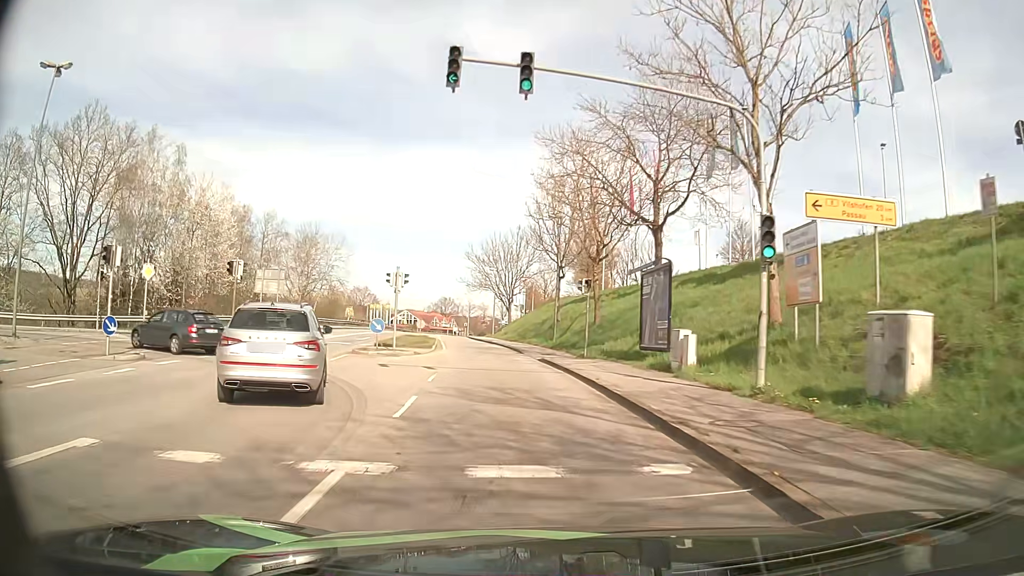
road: tertiary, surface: asphalt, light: Day
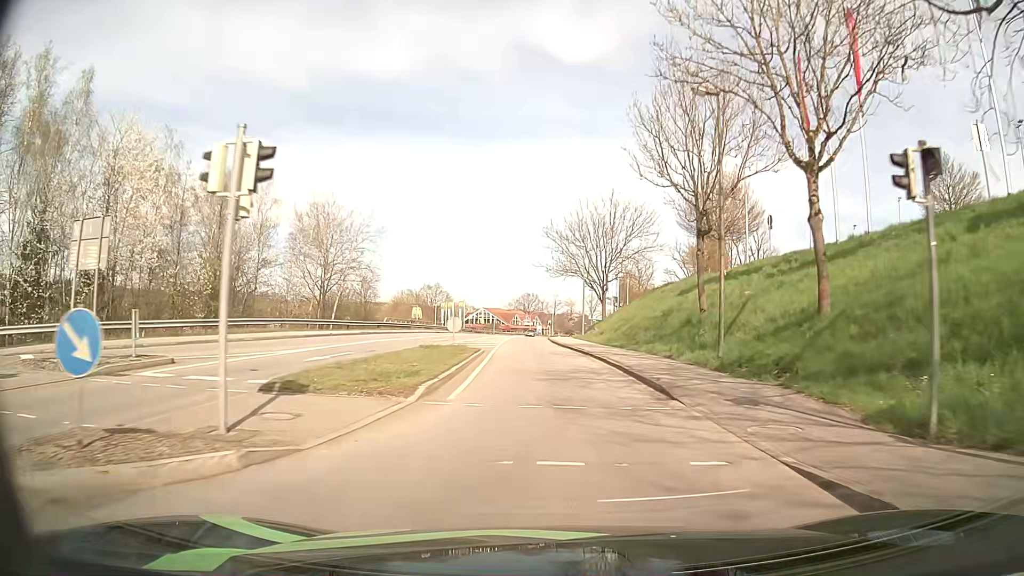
(-1.9, +21.5) m; -8°
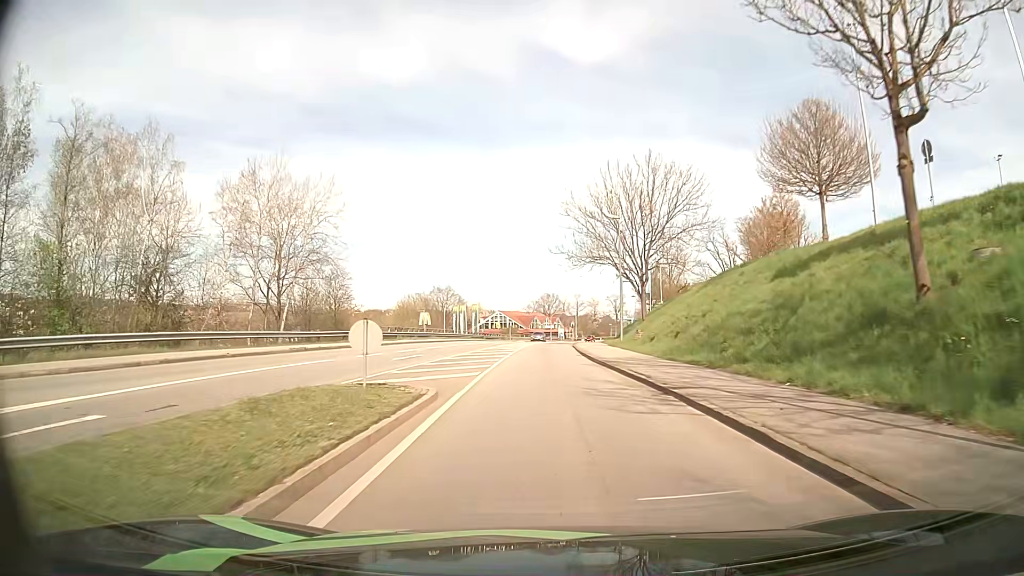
(-0.2, +15.3) m; -2°
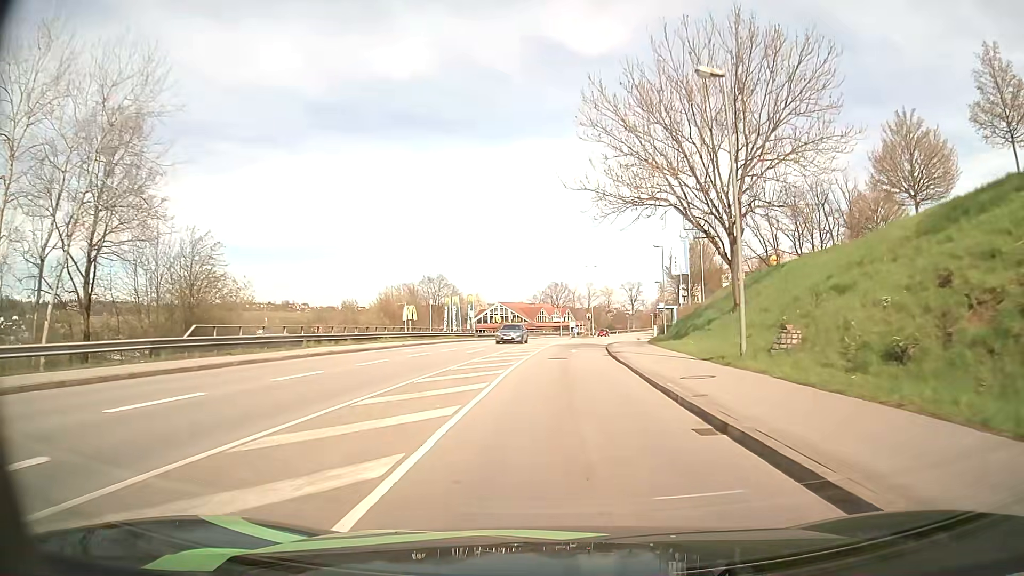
(-0.4, +23.2) m; -1°
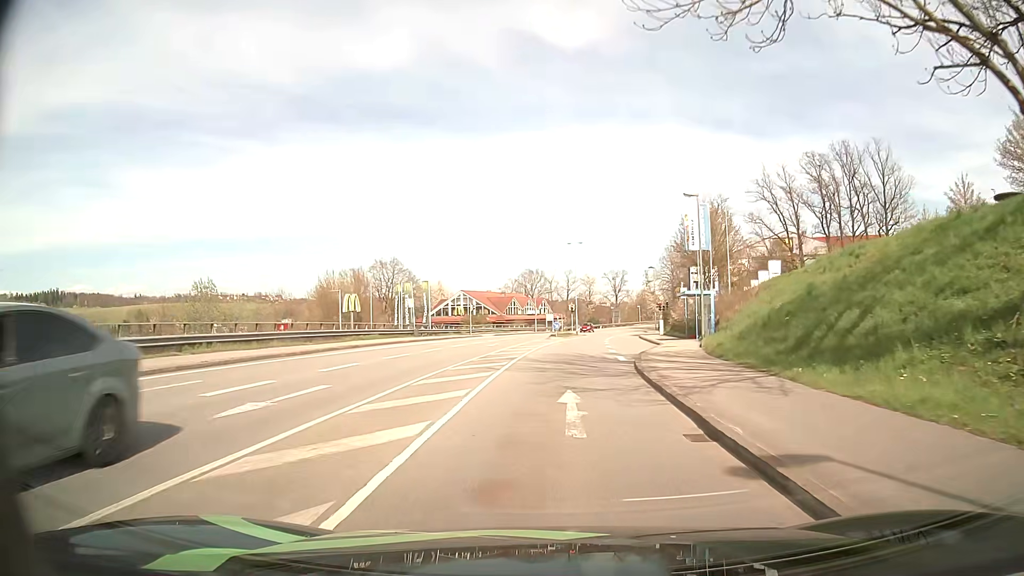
(+0.4, +21.5) m; +3°
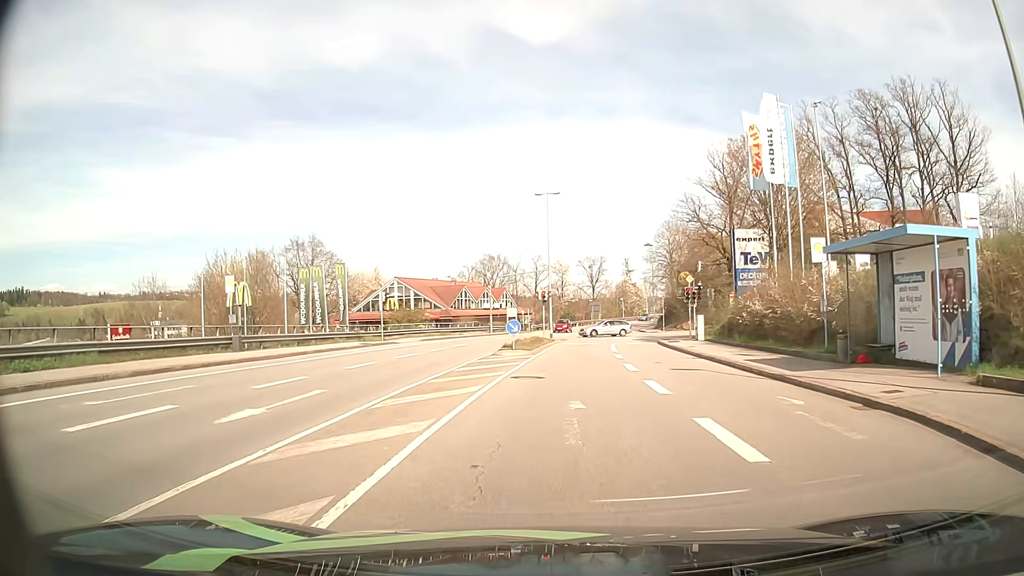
(+0.5, +27.3) m; +3°
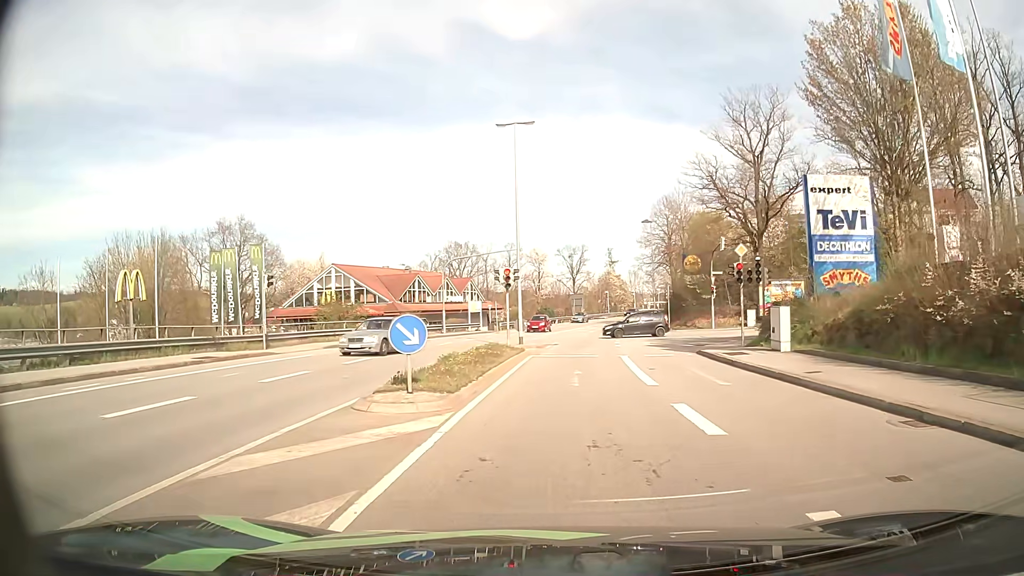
(+0.3, +16.3) m; +1°
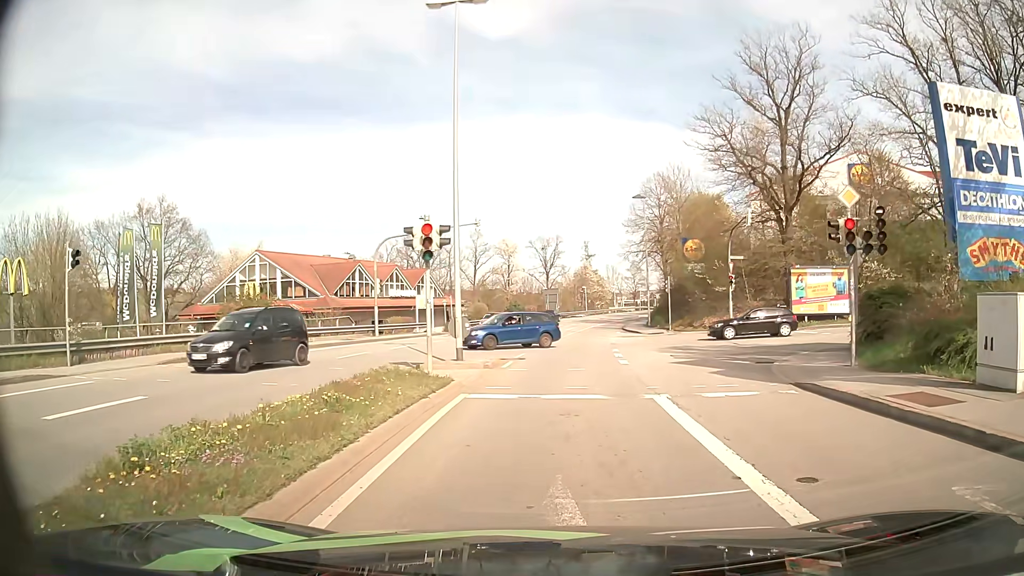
(+0.4, +12.2) m; +3°
(0, +10) (0, +20) (0, +30) (+1, +40) (+2, +50) (+4, +60) (+5, +70) (+8, +79) (+10, +89) (+13, +99) m
